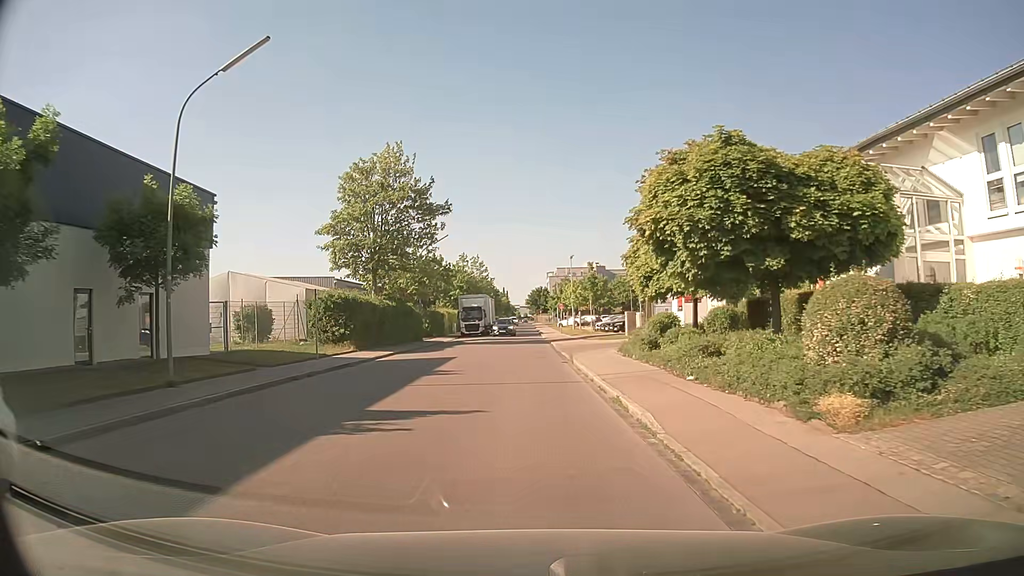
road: residential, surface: asphalt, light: Day
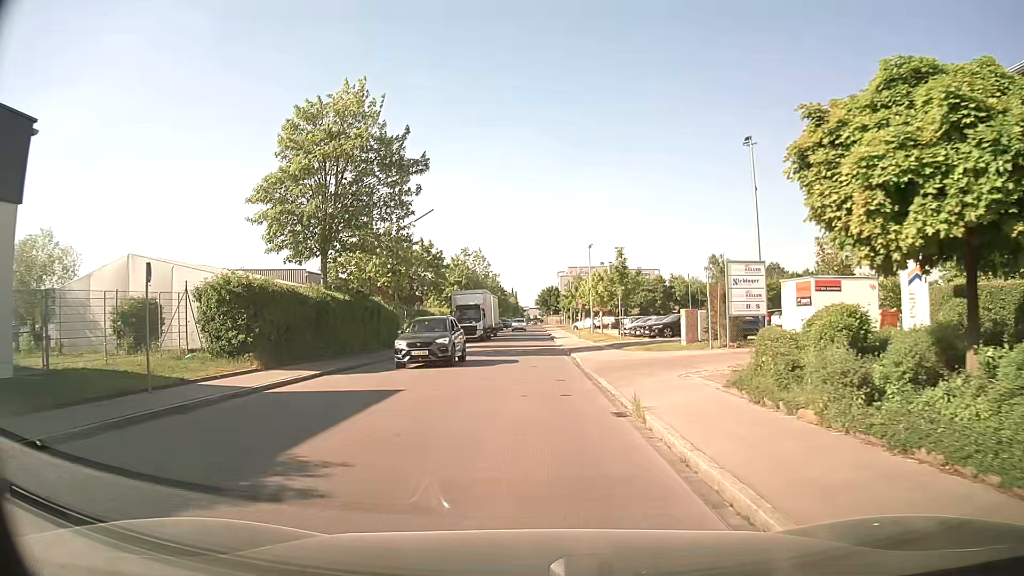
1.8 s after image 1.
(-0.1, +12.0) m; -1°
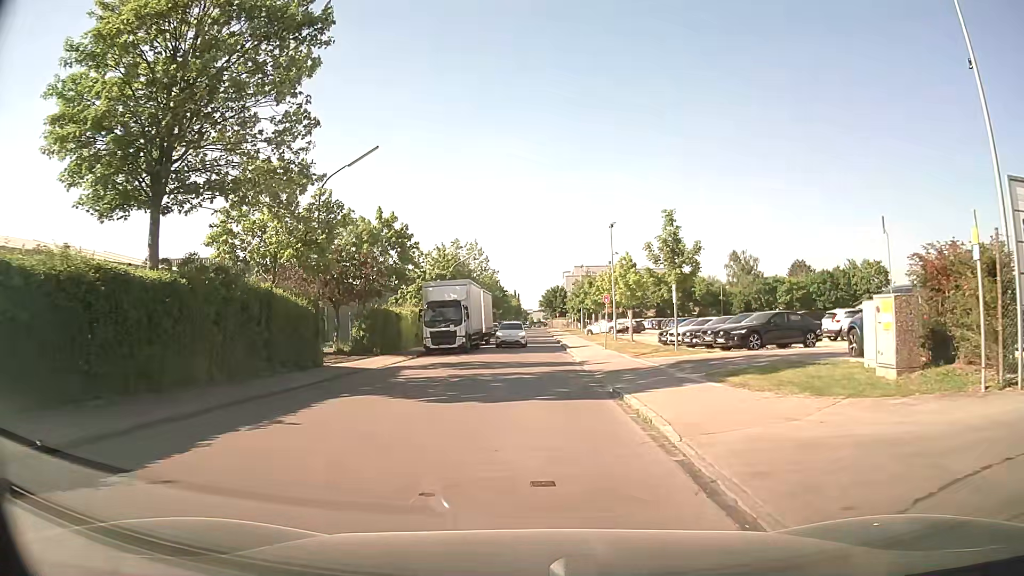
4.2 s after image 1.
(0.0, +14.9) m; 0°
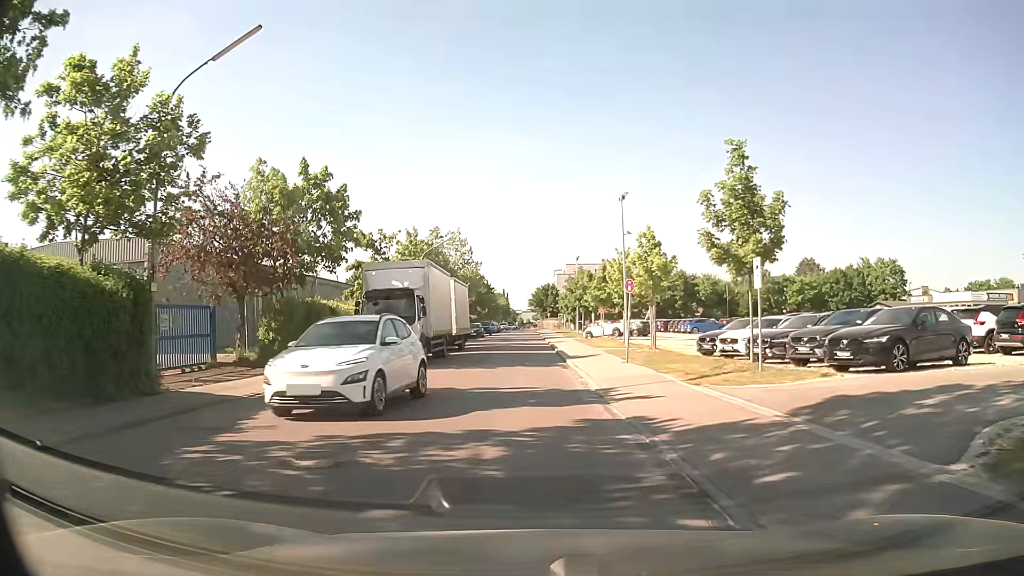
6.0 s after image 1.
(+0.1, +10.7) m; 0°
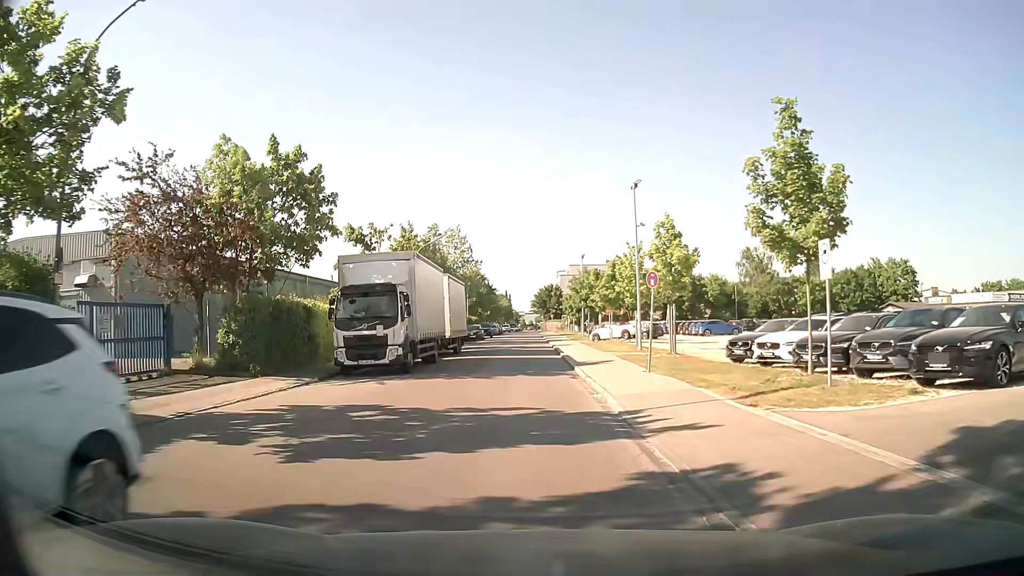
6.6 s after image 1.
(0.0, +3.6) m; 0°
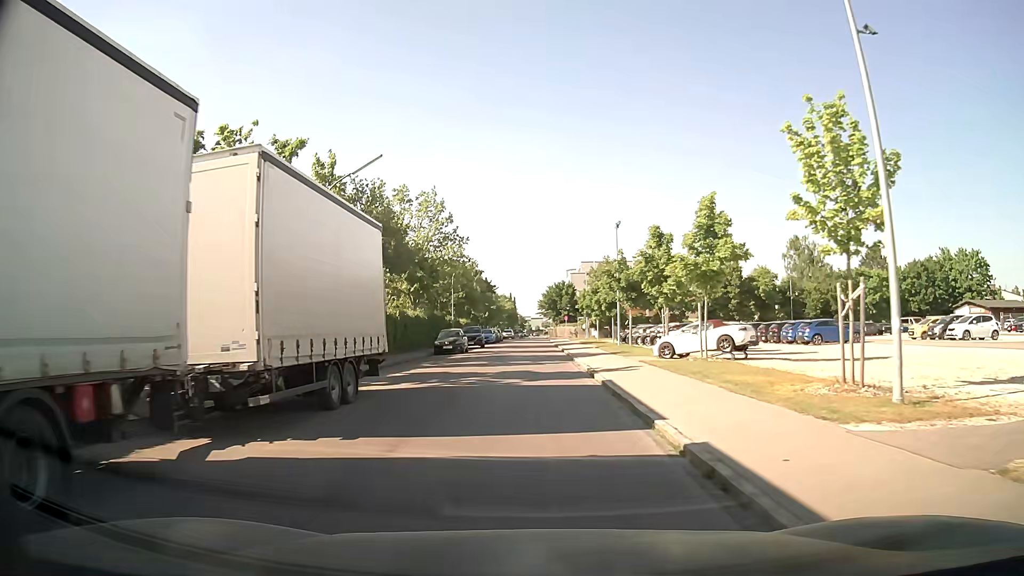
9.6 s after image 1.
(-0.2, +23.1) m; 0°
(0, +10) (0, +20) (0, +30) (0, +40) (0, +50) (0, +60) (0, +70) (0, +80) (0, +90) (0, +100) m
